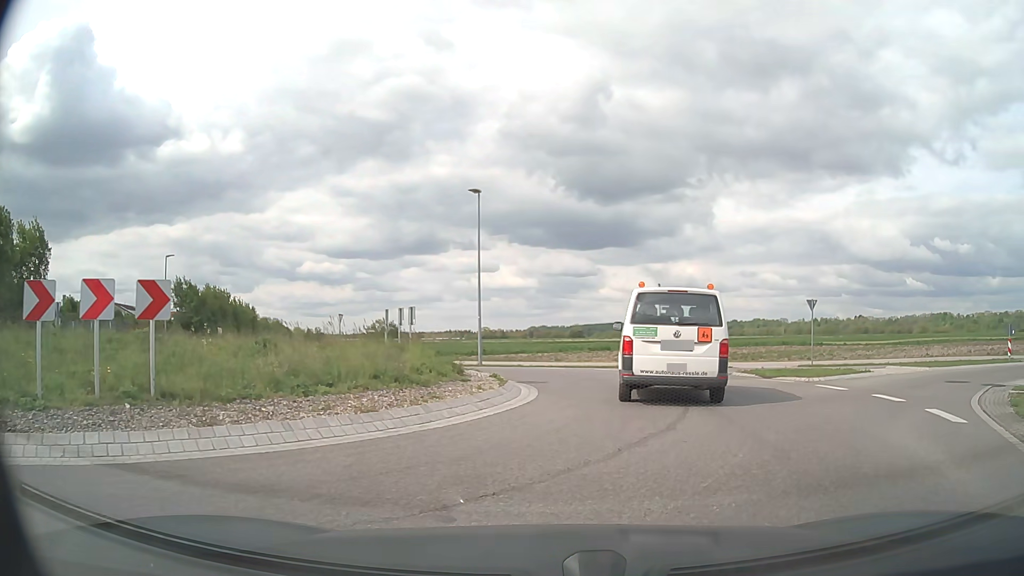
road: secondary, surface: asphalt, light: Day
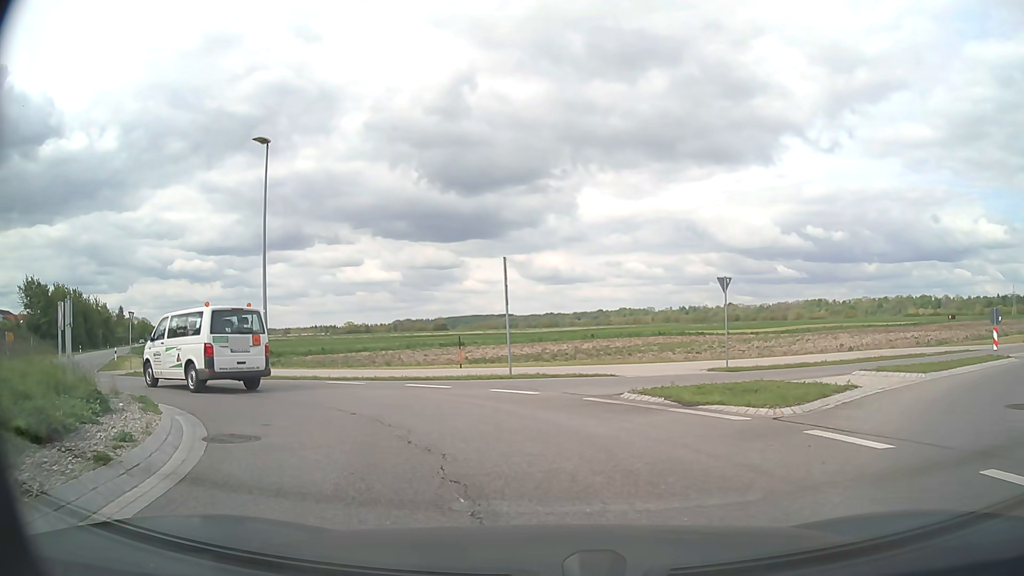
(+1.5, +8.9) m; +10°
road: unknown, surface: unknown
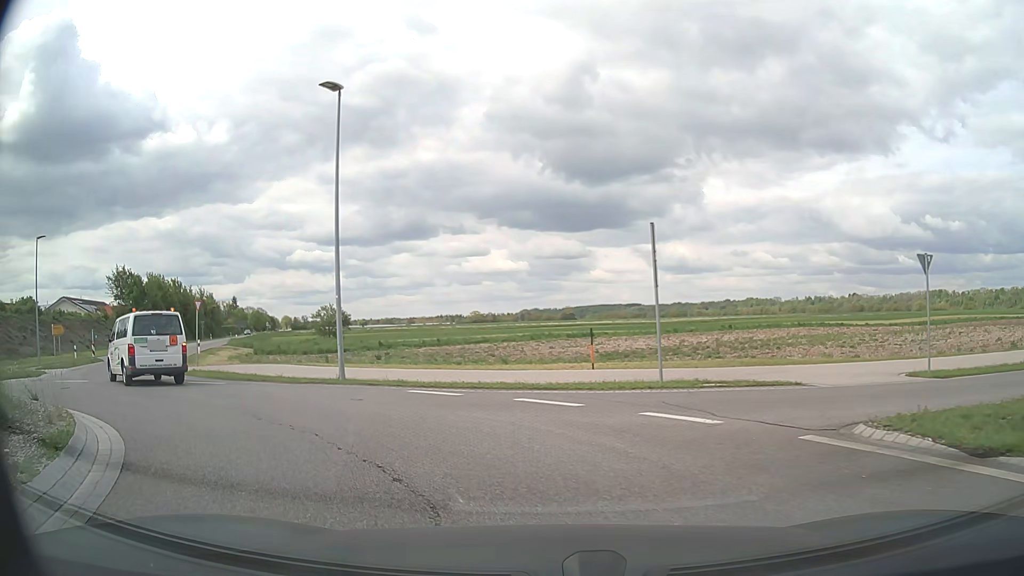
(-0.4, +5.2) m; -11°
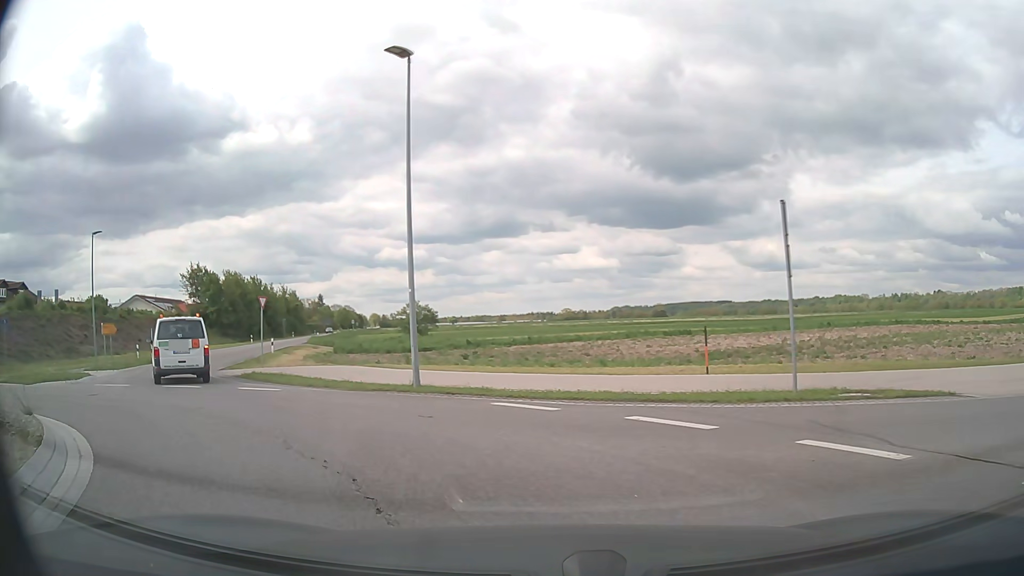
(-0.2, +2.6) m; -8°
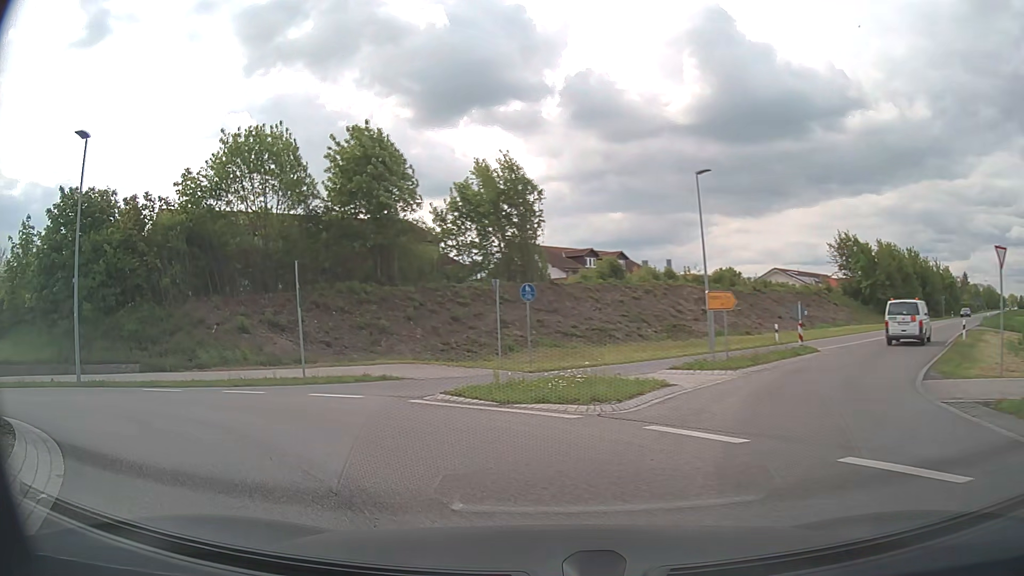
(-6.0, +11.4) m; -55°
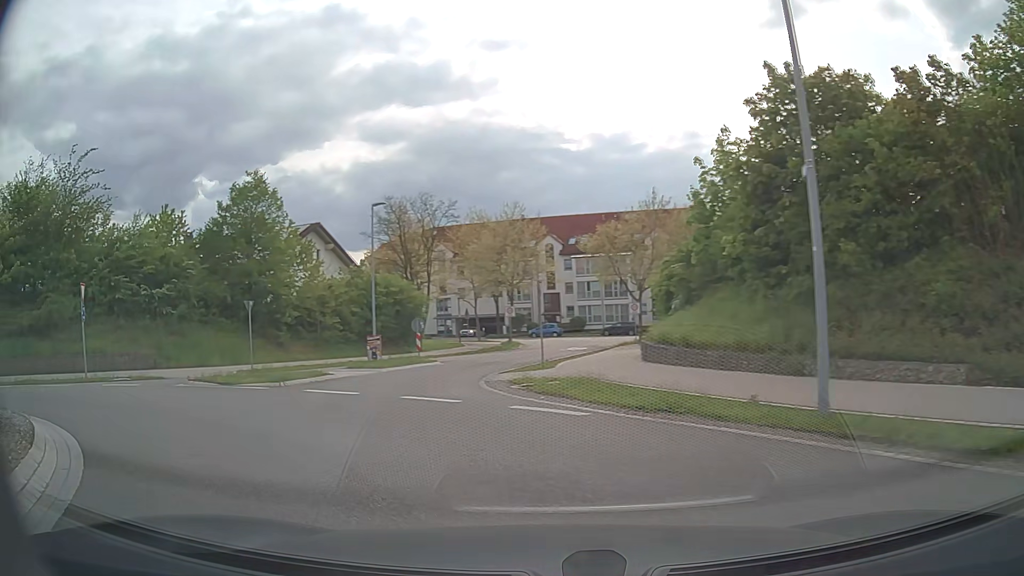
(-7.4, +11.8) m; -65°
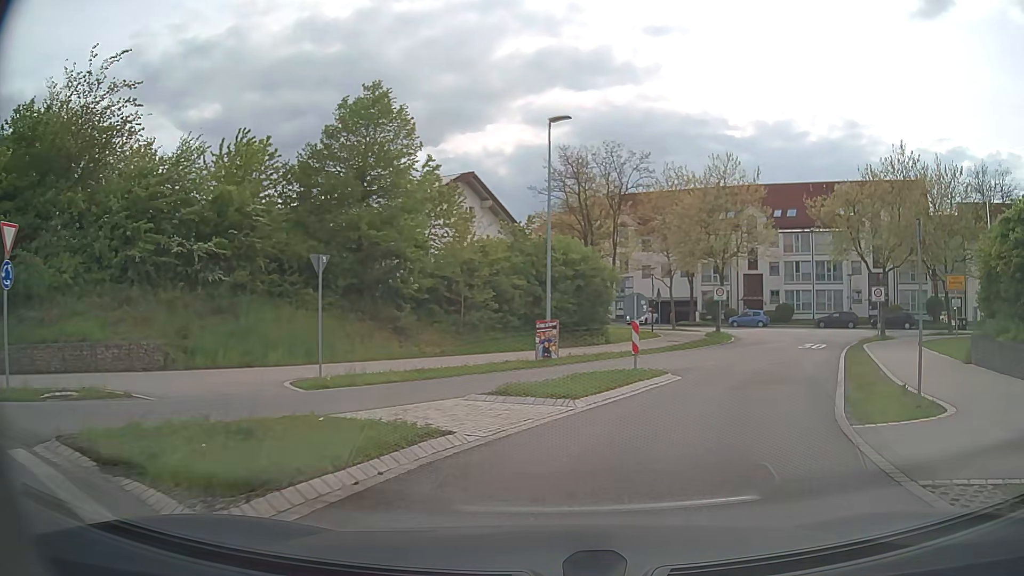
(-3.2, +12.8) m; -14°
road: unclassified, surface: asphalt
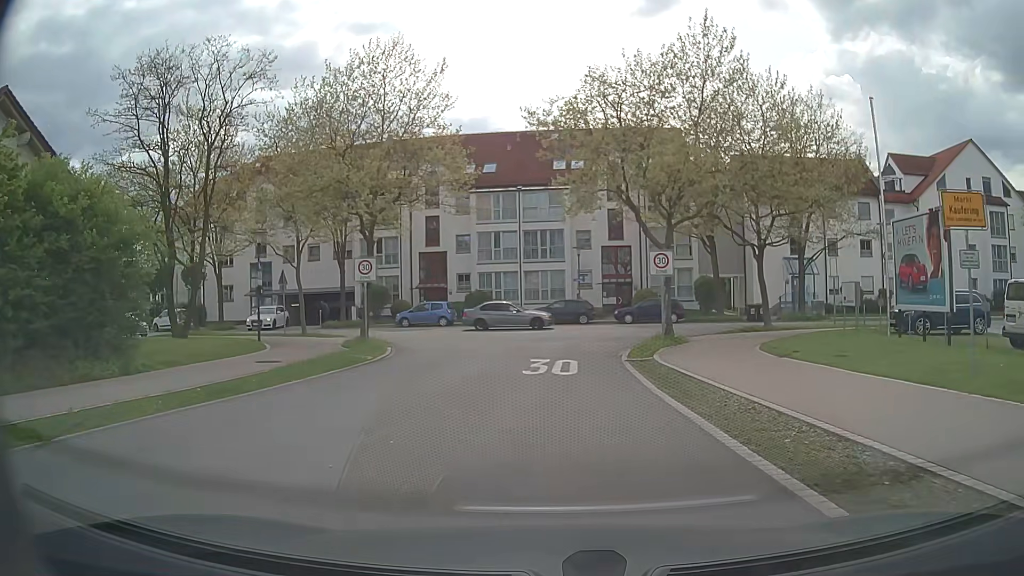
(+5.6, +18.5) m; +26°
